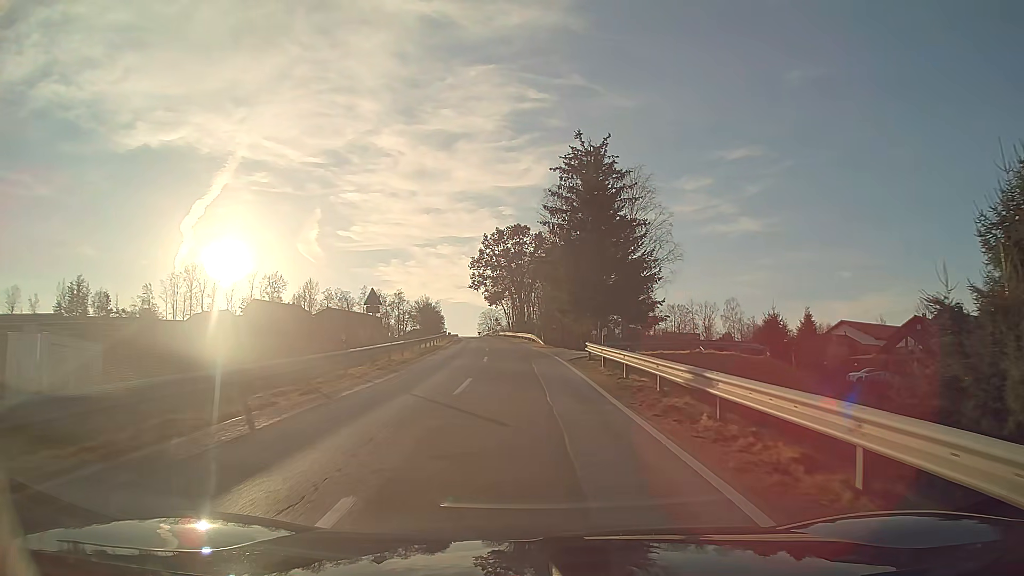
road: tertiary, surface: asphalt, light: Day
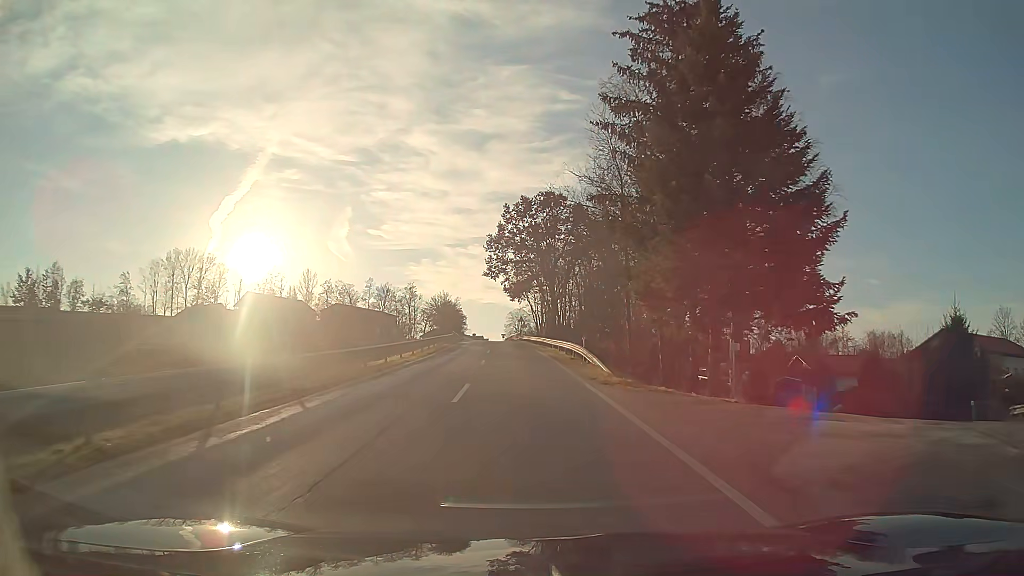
(-0.6, +25.8) m; -3°
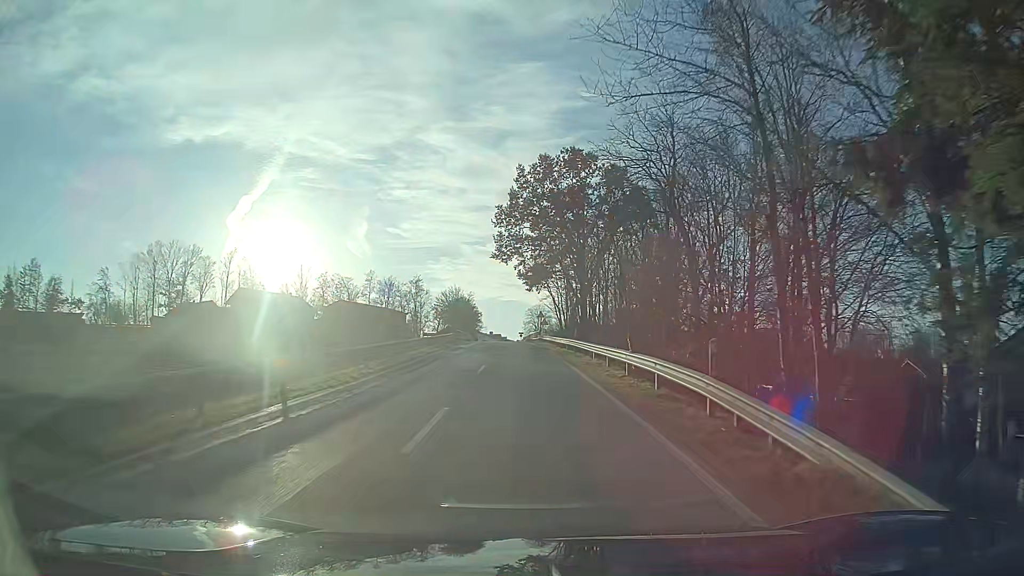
(-0.2, +17.2) m; -2°
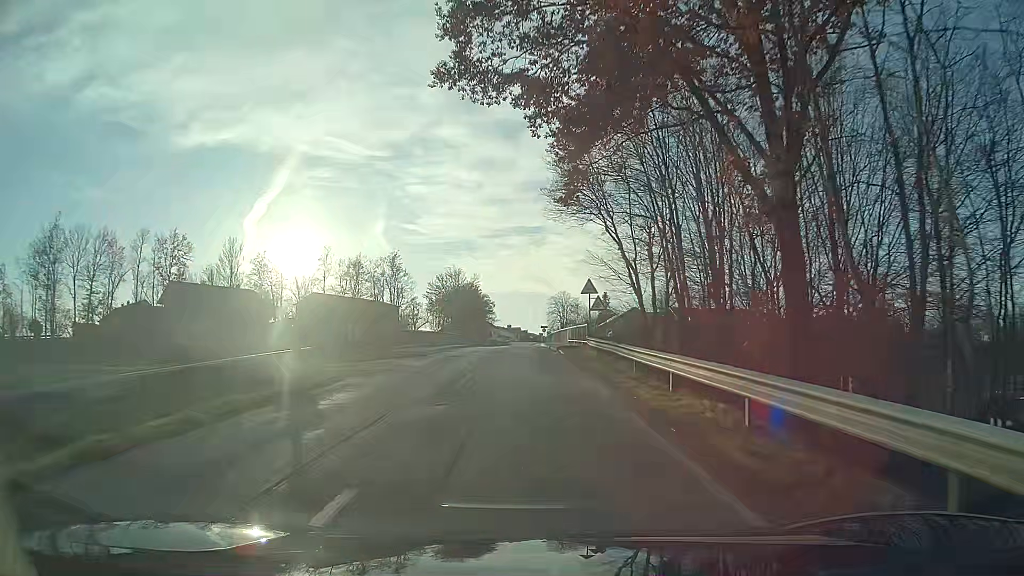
(-0.7, +42.7) m; -2°
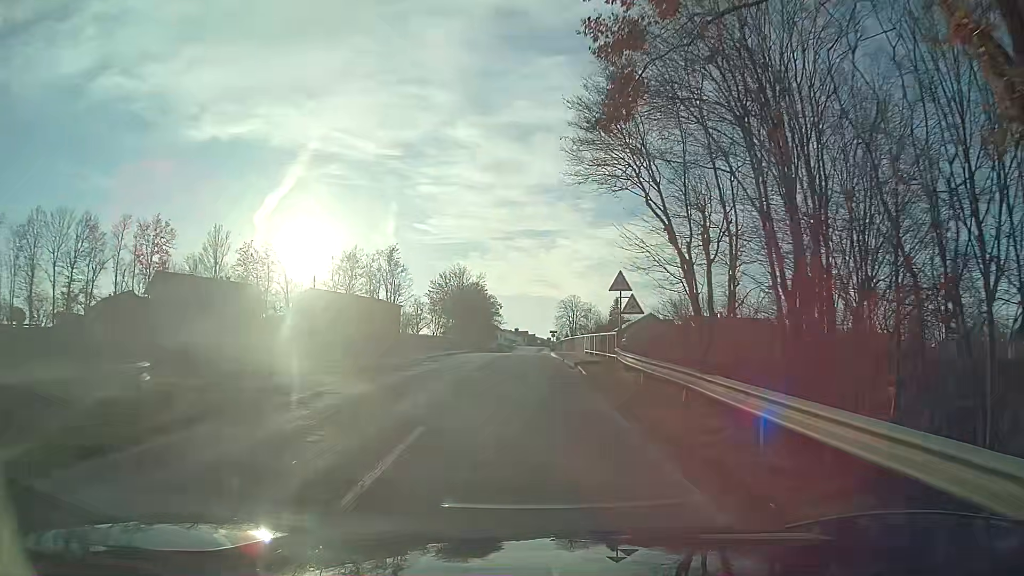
(0.0, +8.5) m; 0°
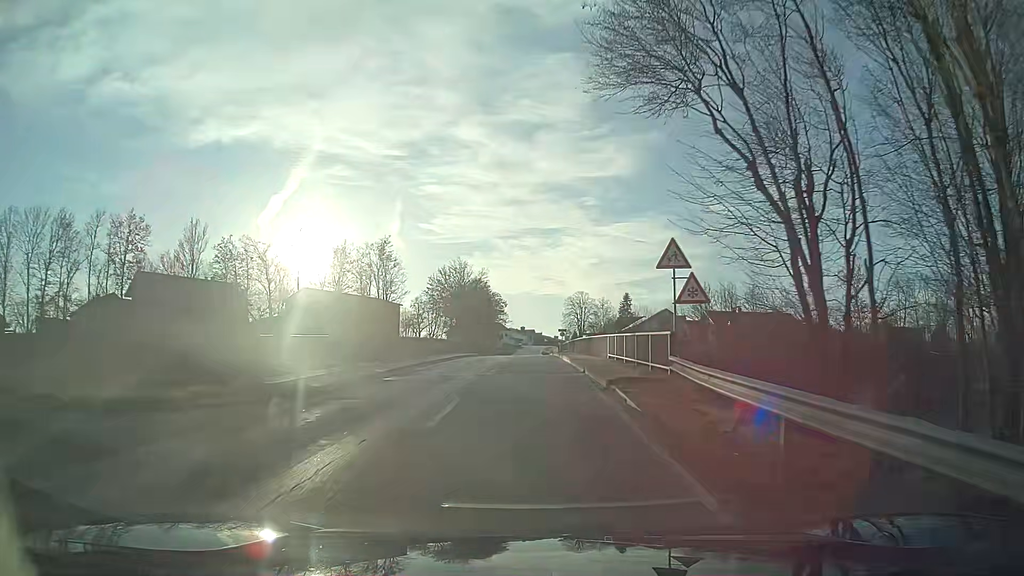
(0.0, +8.4) m; 0°
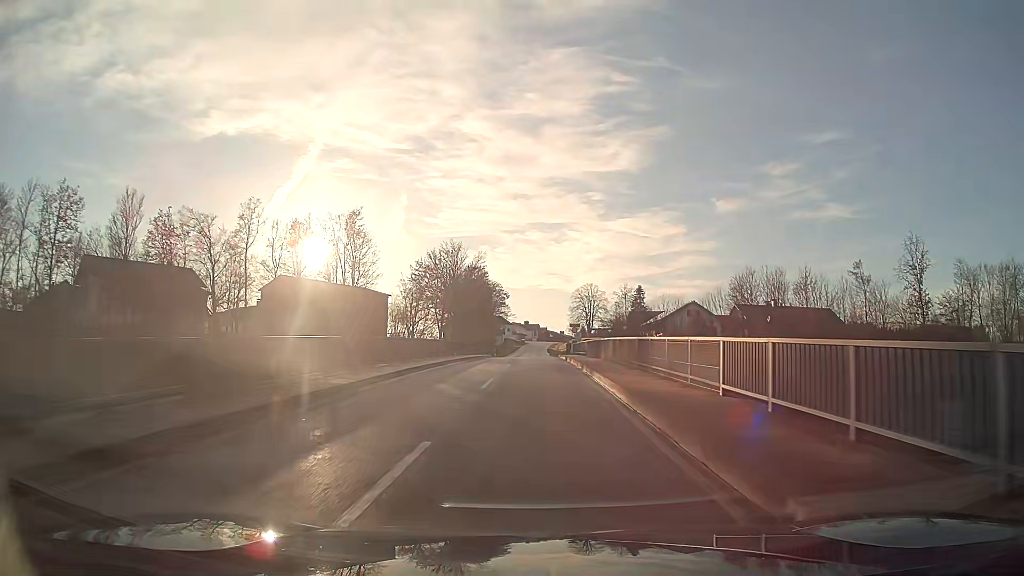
(-0.1, +16.8) m; 0°
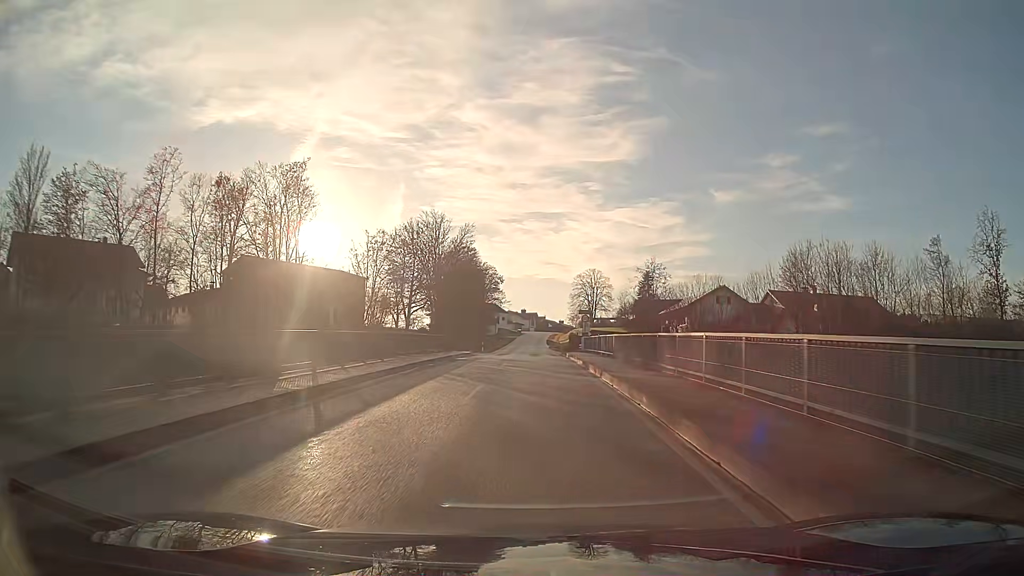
(0.0, +16.8) m; 0°
